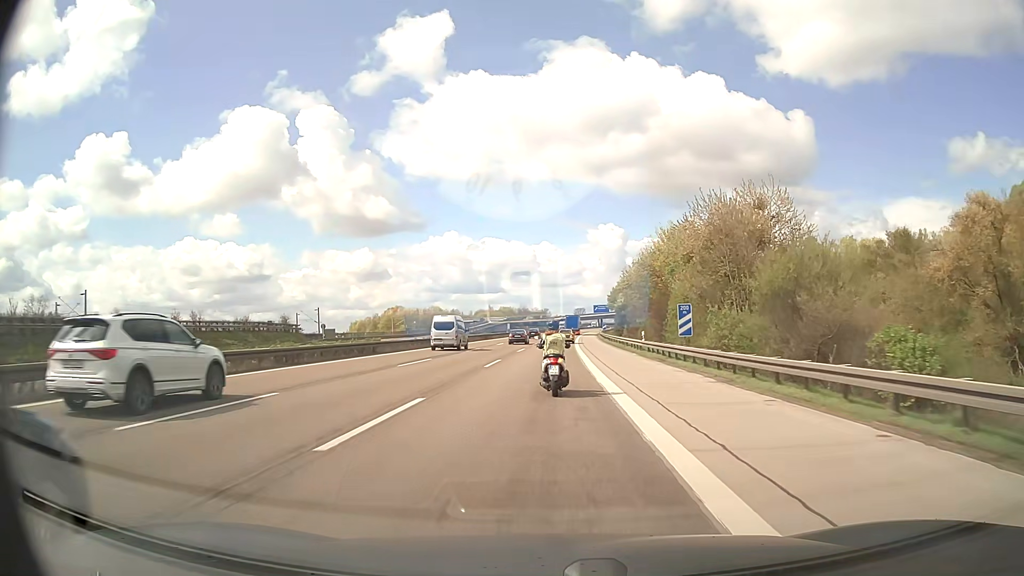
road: motorway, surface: asphalt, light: Day
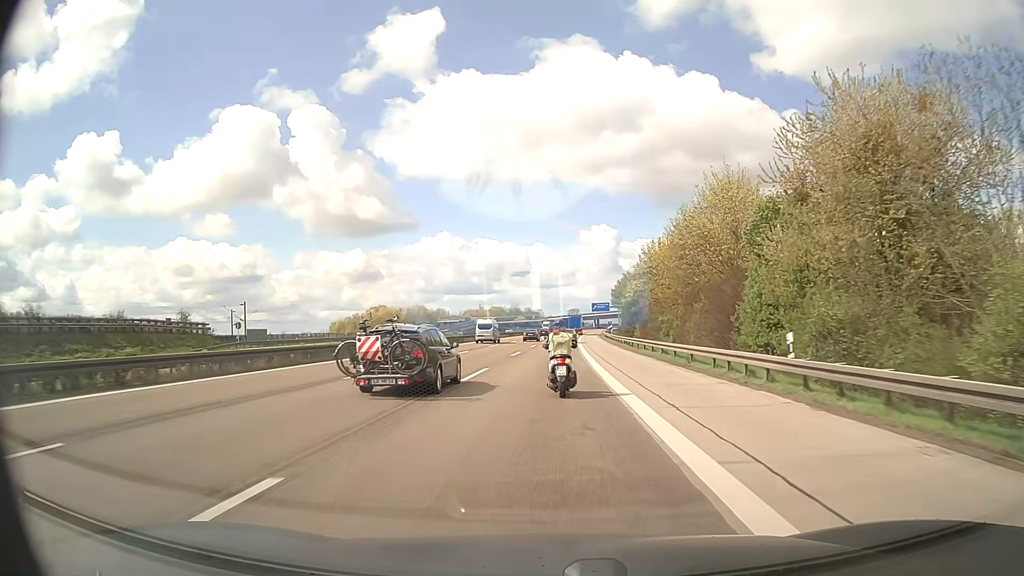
(0.0, +25.6) m; 0°
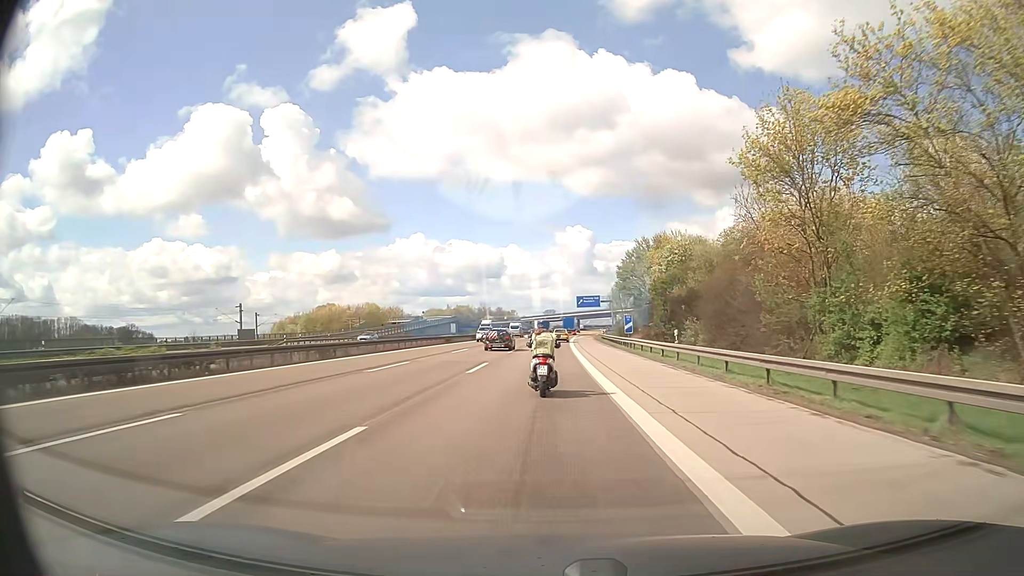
(+1.0, +50.8) m; +2°
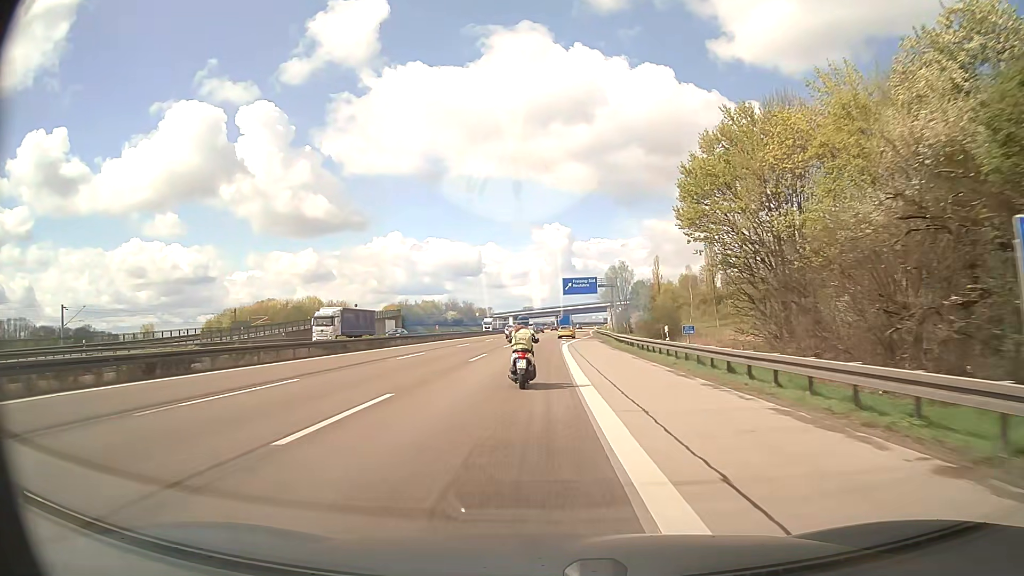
(+0.9, +50.0) m; +2°
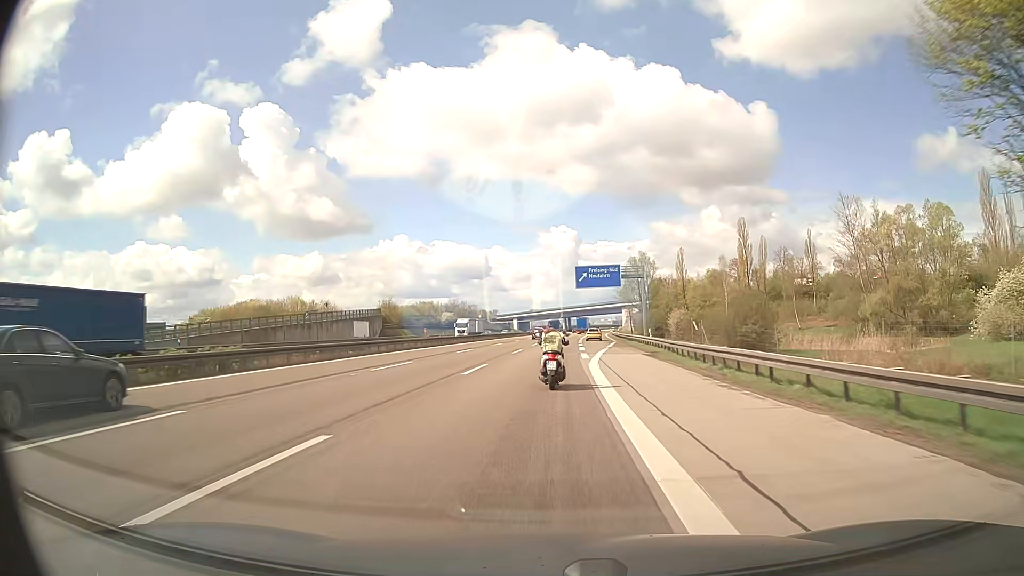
(-0.2, +24.7) m; -1°
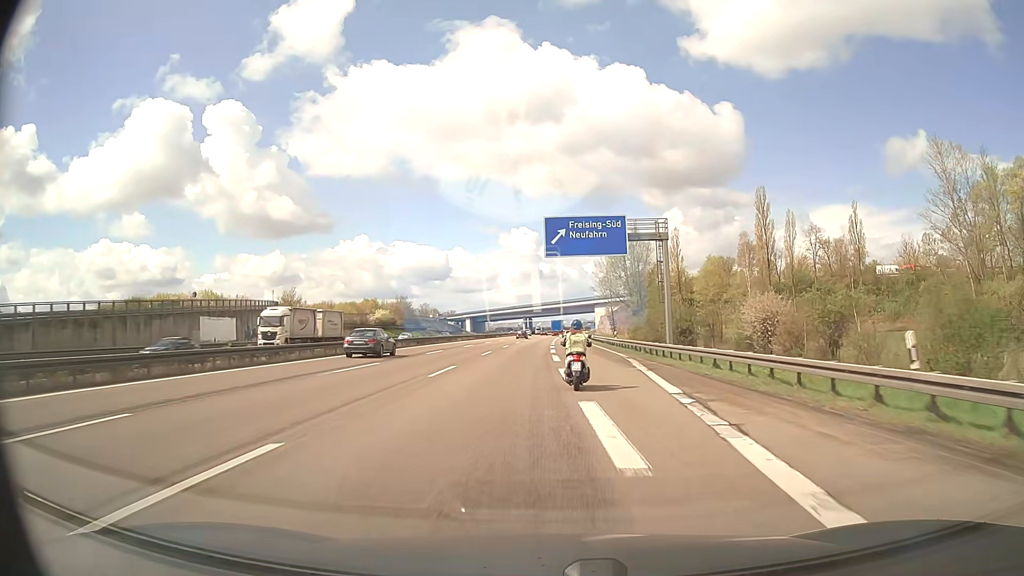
(+0.7, +36.9) m; +3°
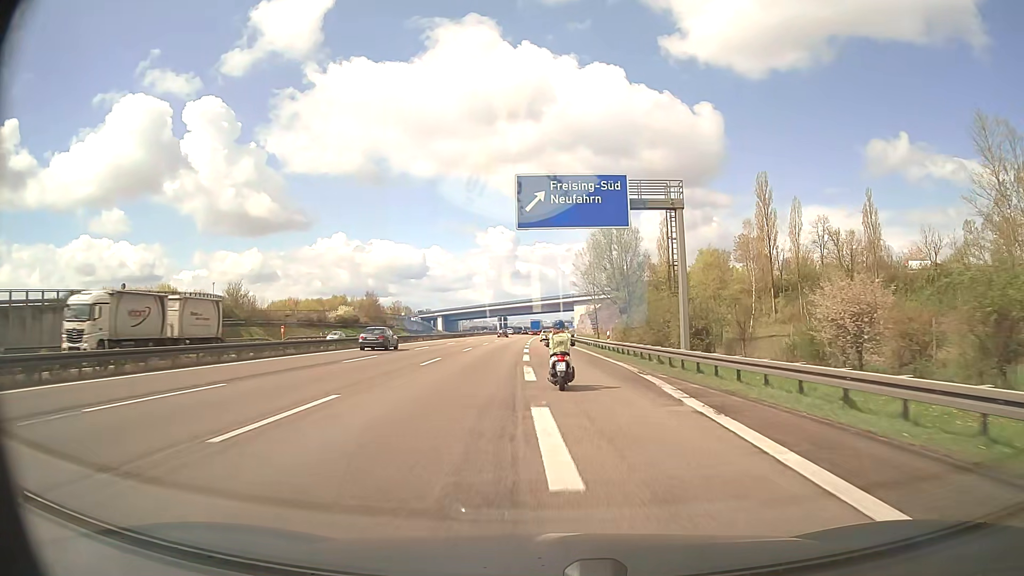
(+0.2, +12.2) m; +2°
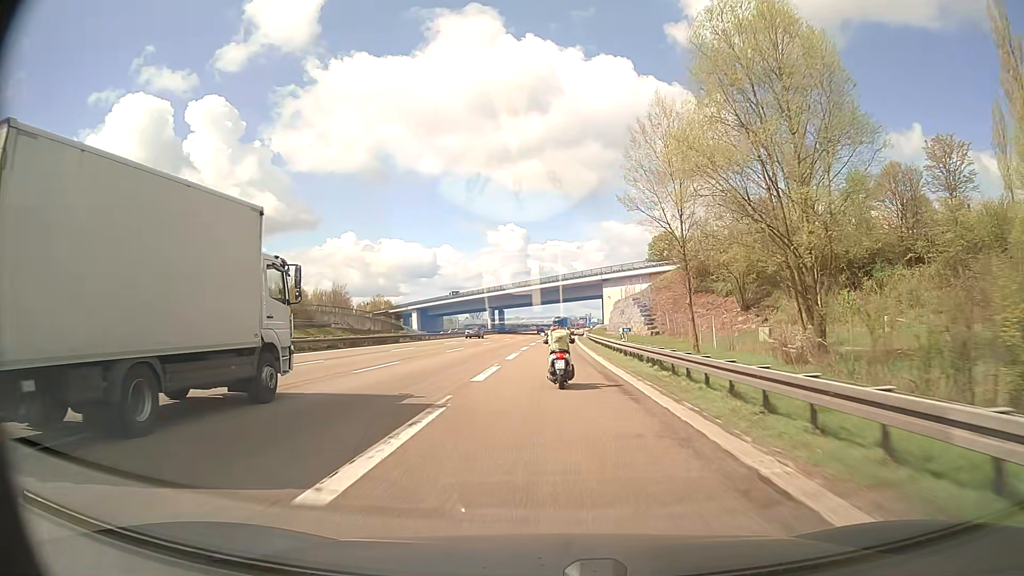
(+0.3, +60.6) m; -1°
(0, +10) (0, +20) (0, +30) (0, +40) (0, +50) (0, +60) (+1, +70) (+1, +80) (+1, +90) (+2, +100) m
